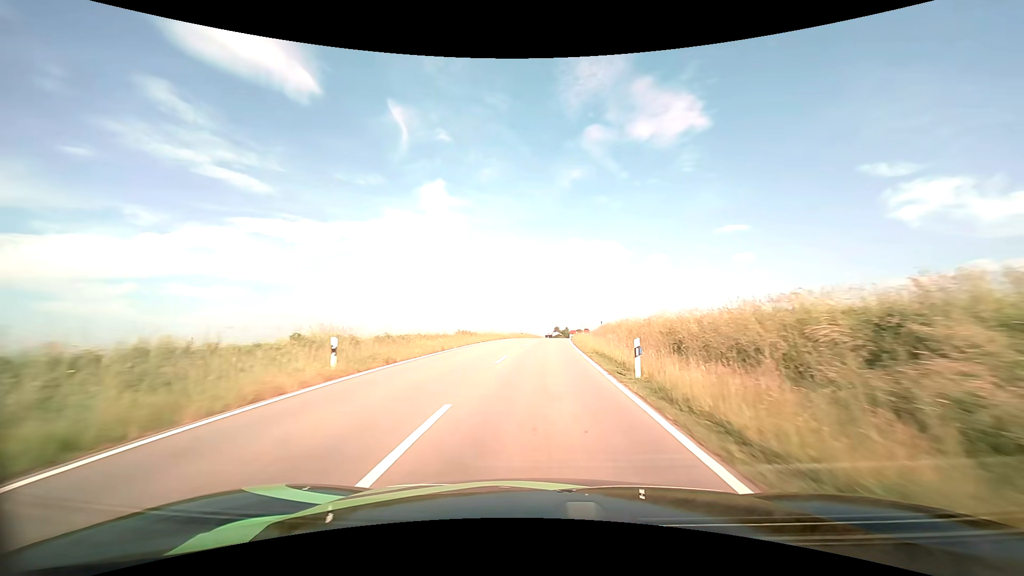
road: tertiary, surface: asphalt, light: Day
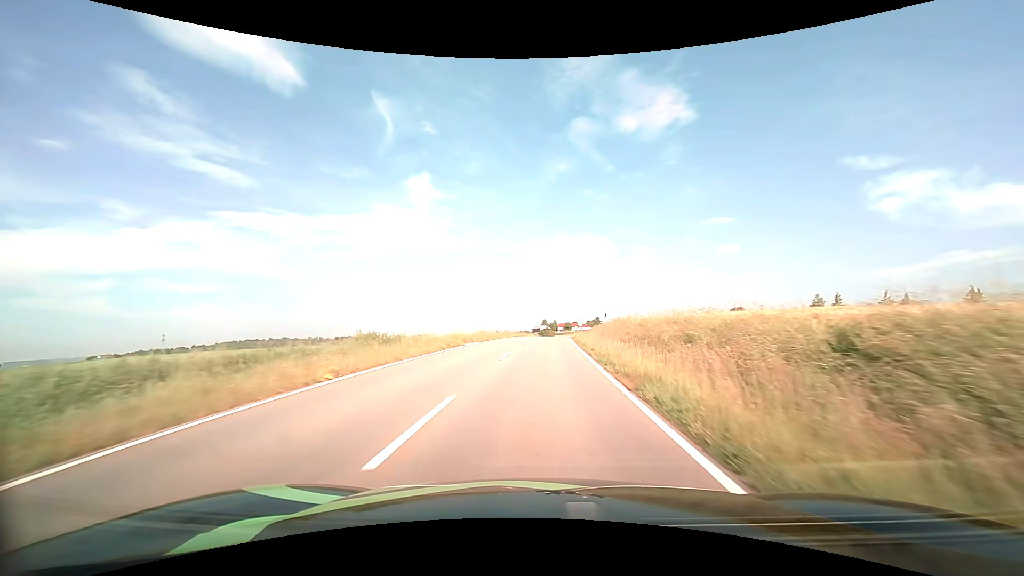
(+0.4, +23.7) m; +2°
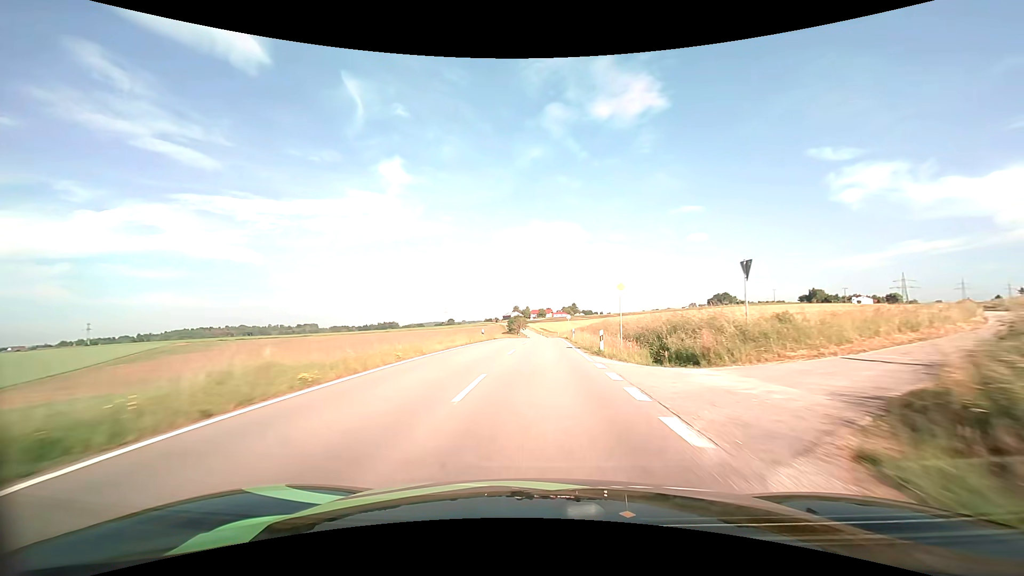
(+1.8, +58.3) m; +3°
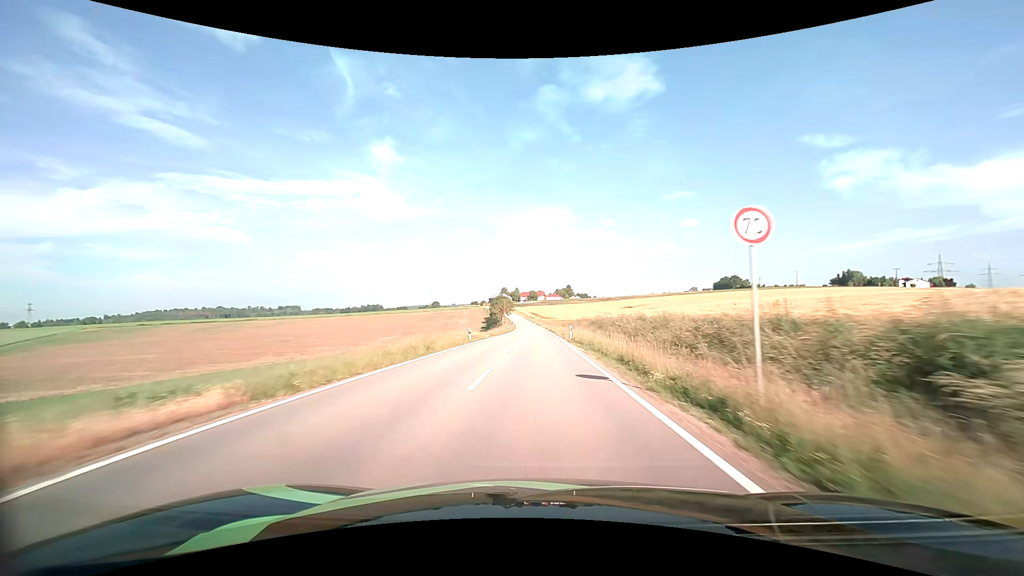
(+0.6, +59.9) m; +1°
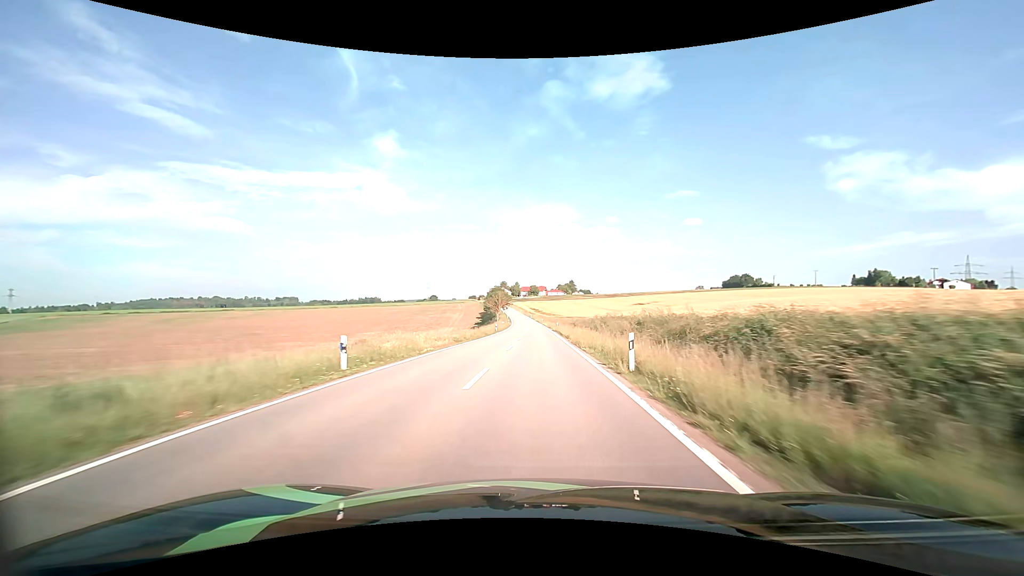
(0.0, +24.9) m; 0°
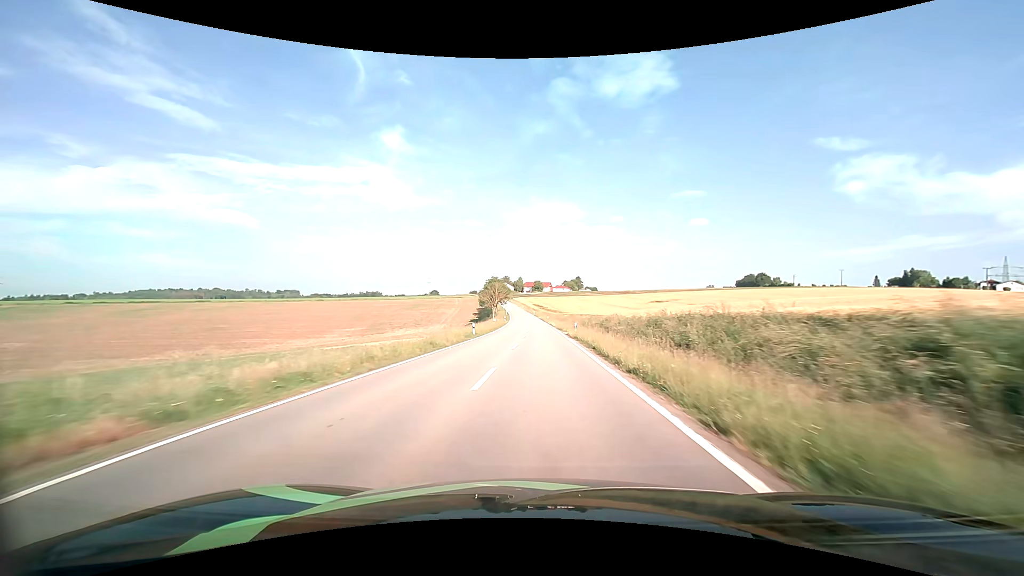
(-0.1, +25.3) m; 0°
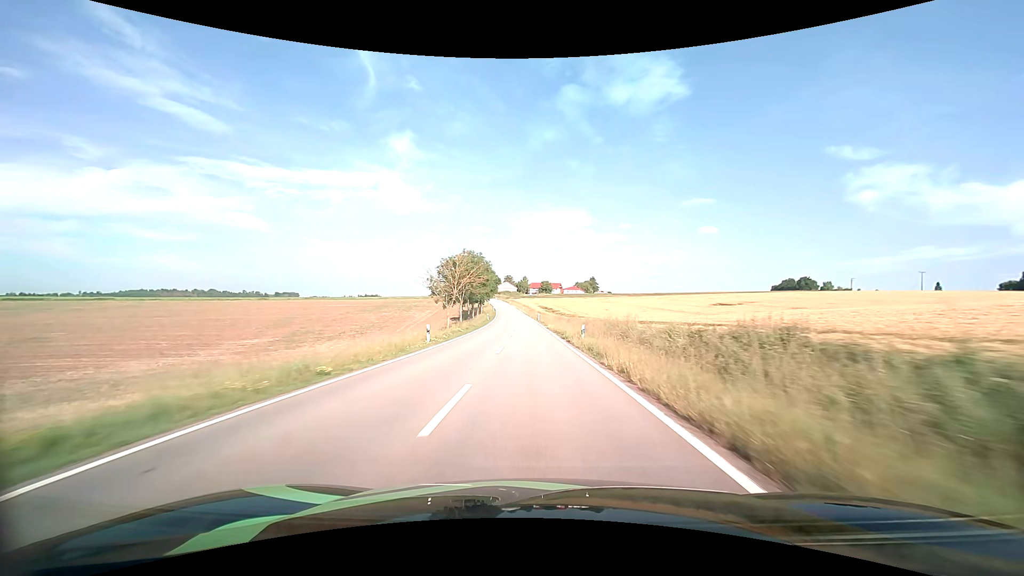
(0.0, +65.1) m; -1°
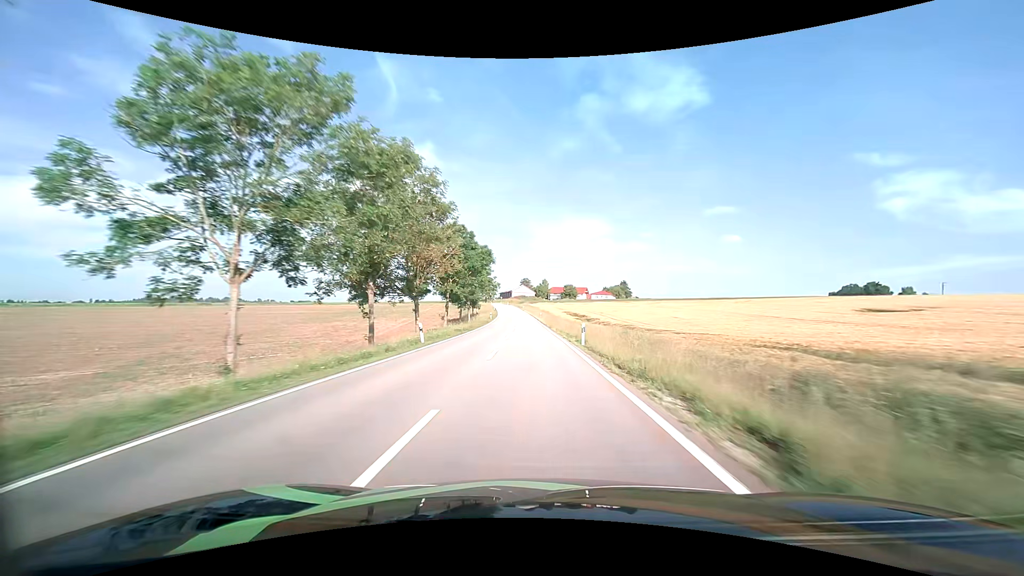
(-0.9, +52.8) m; -2°
